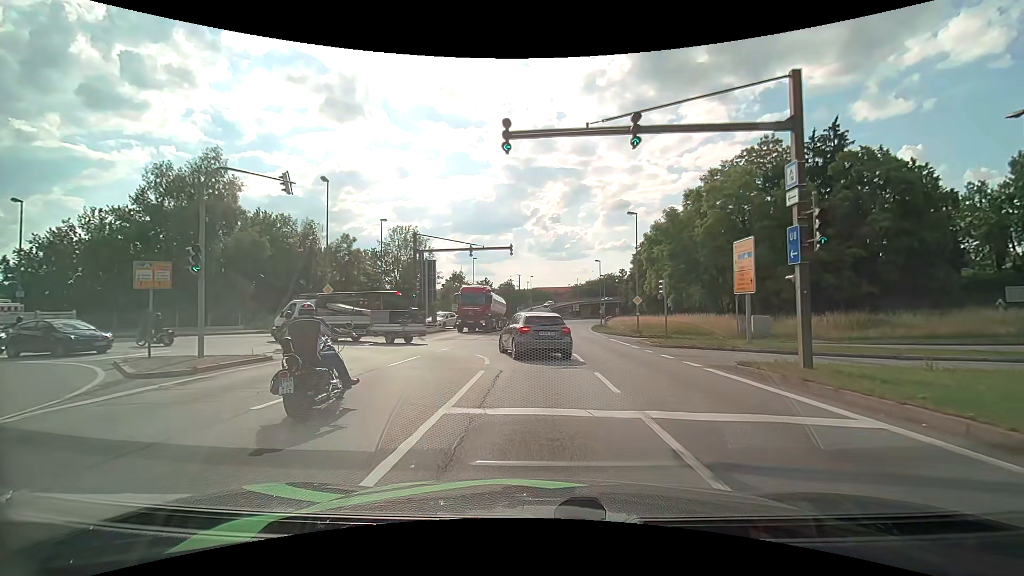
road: primary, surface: asphalt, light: Day
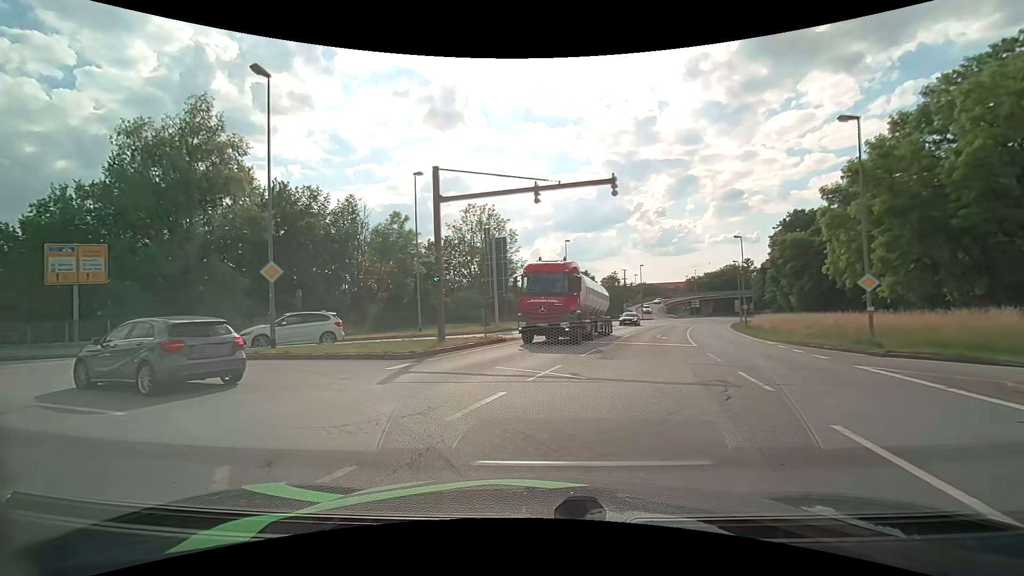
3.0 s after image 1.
(-0.7, +17.1) m; -12°
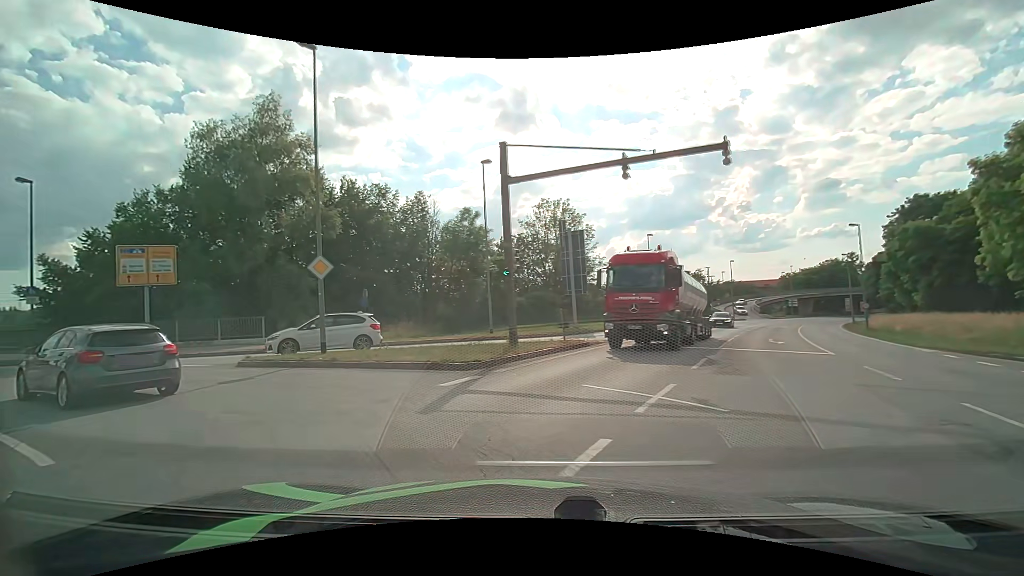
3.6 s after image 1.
(-0.2, +3.1) m; -9°
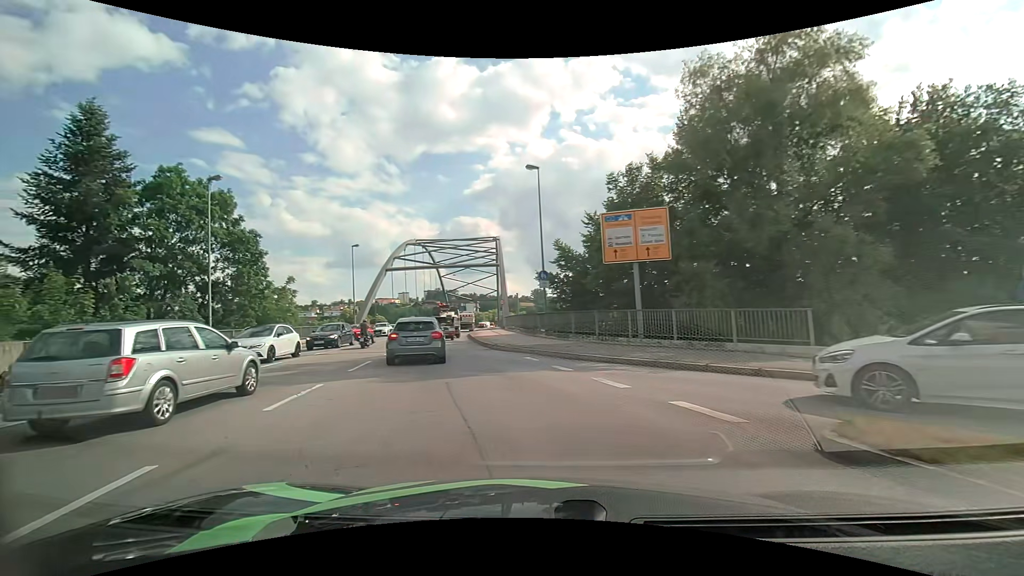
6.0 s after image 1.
(-5.5, +10.3) m; -54°
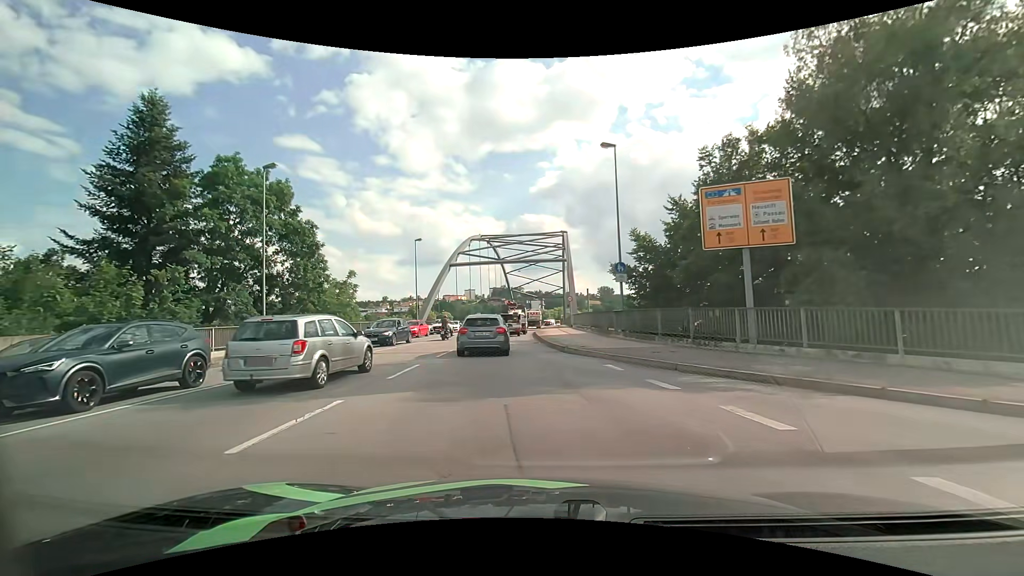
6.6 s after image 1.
(-0.2, +3.2) m; -6°
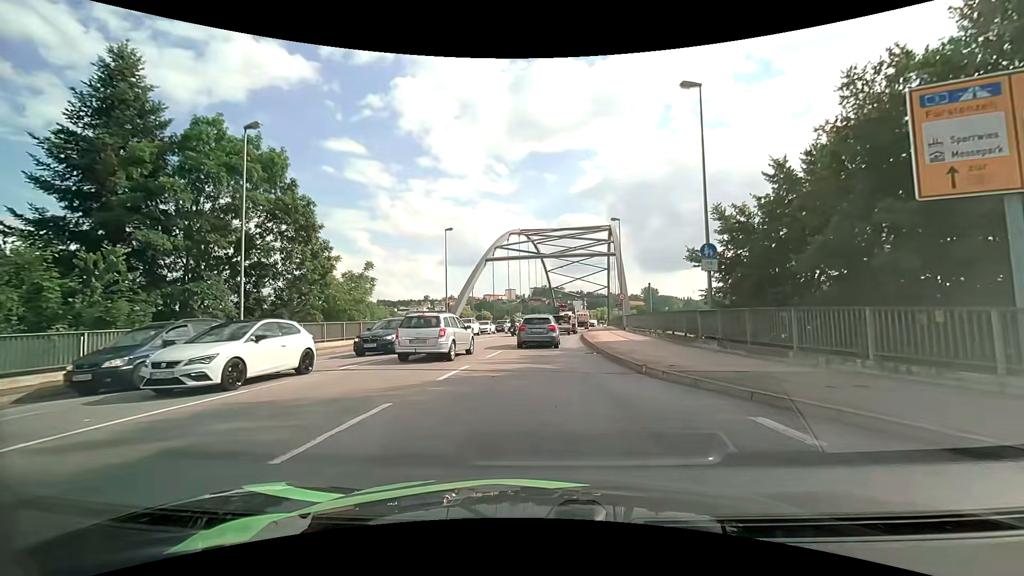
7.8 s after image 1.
(-0.4, +6.7) m; -5°
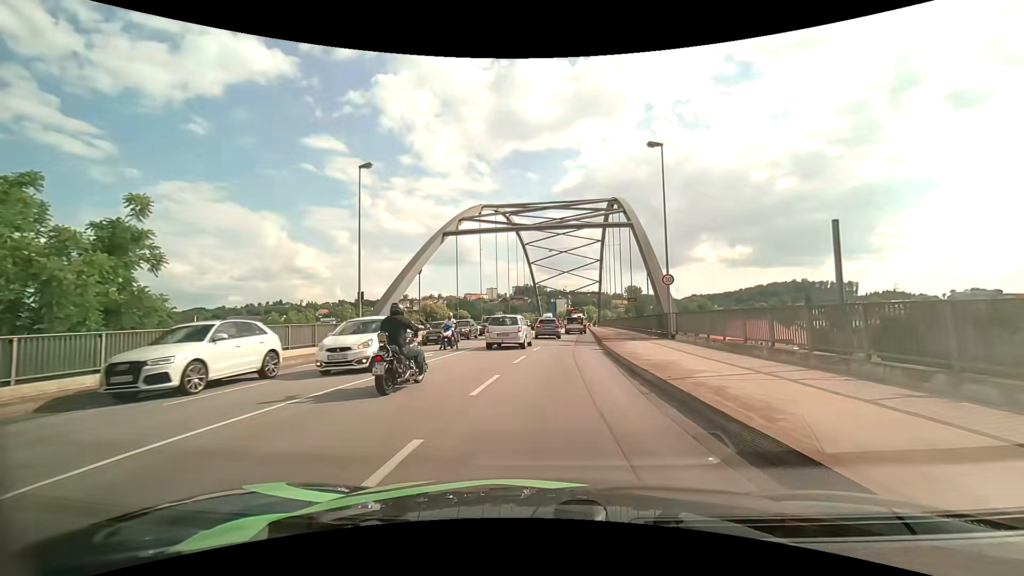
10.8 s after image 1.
(-0.1, +20.4) m; +1°
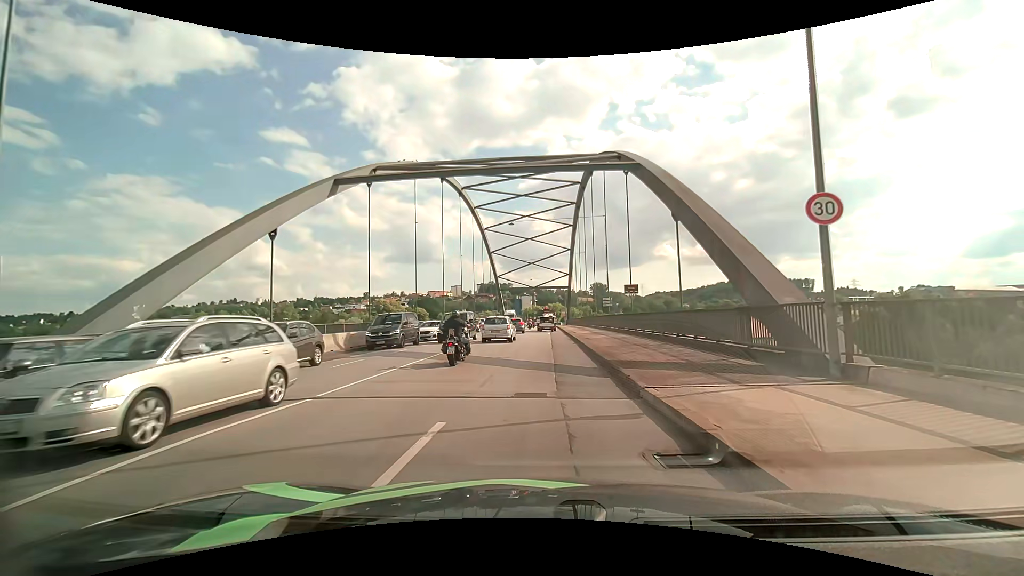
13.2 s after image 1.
(+0.9, +16.8) m; +5°
(0, +10) (0, +20) (0, +30) (0, +40) (+1, +50) (+1, +60) (+1, +70) (+1, +80) (+1, +90) (+1, +100) m
